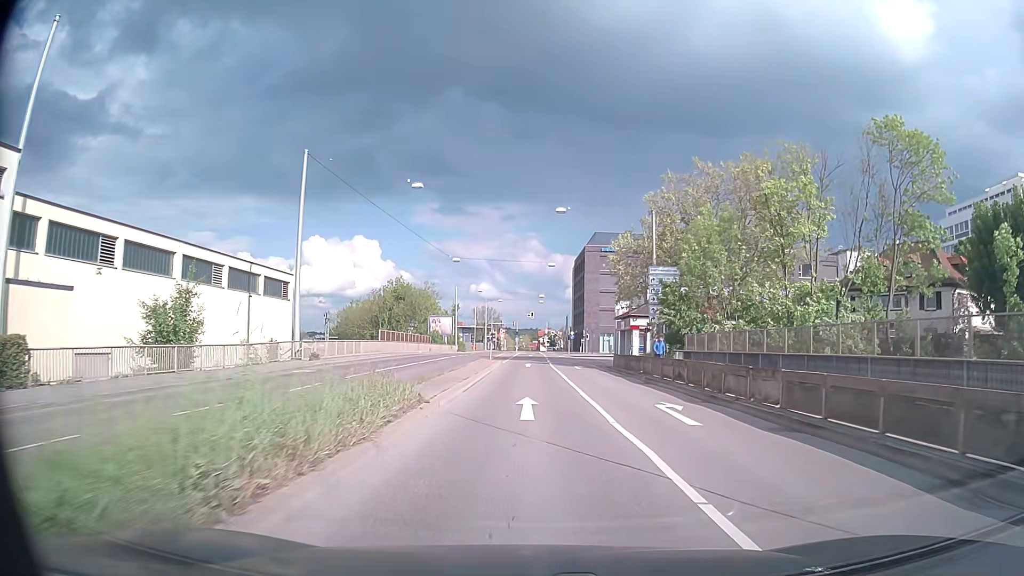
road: secondary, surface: asphalt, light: Day
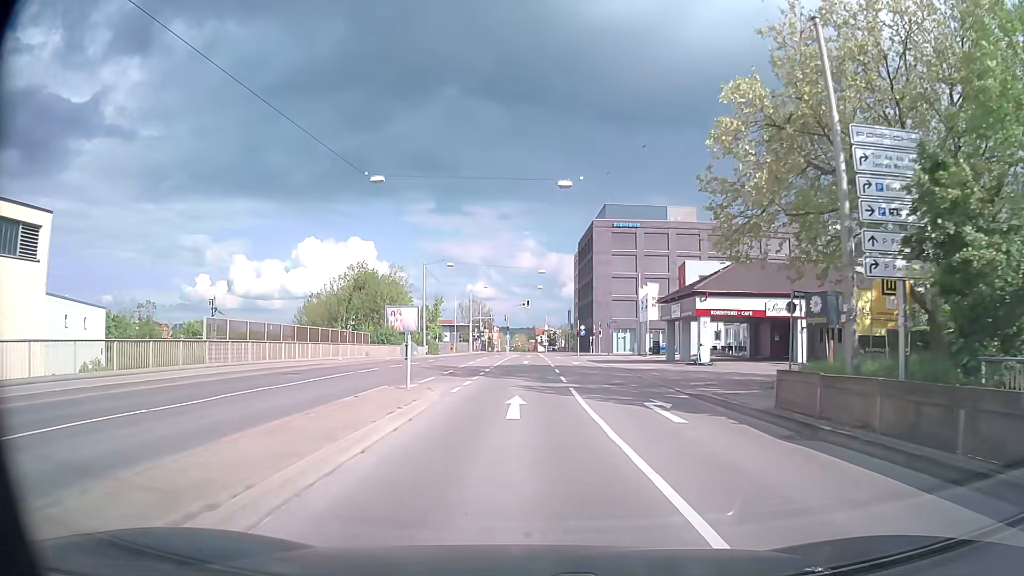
(+0.1, +28.1) m; 0°
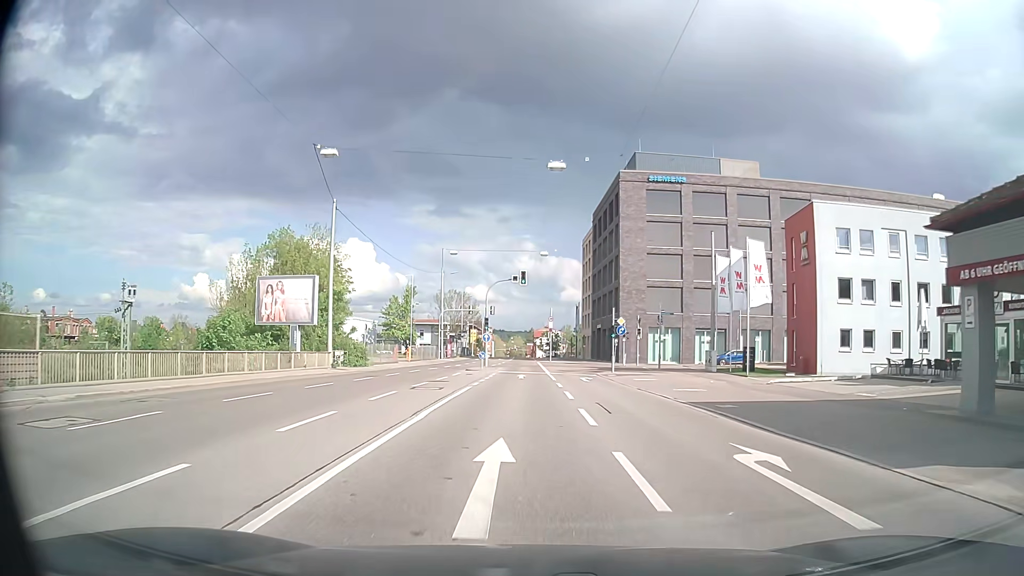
(0.0, +35.4) m; 0°
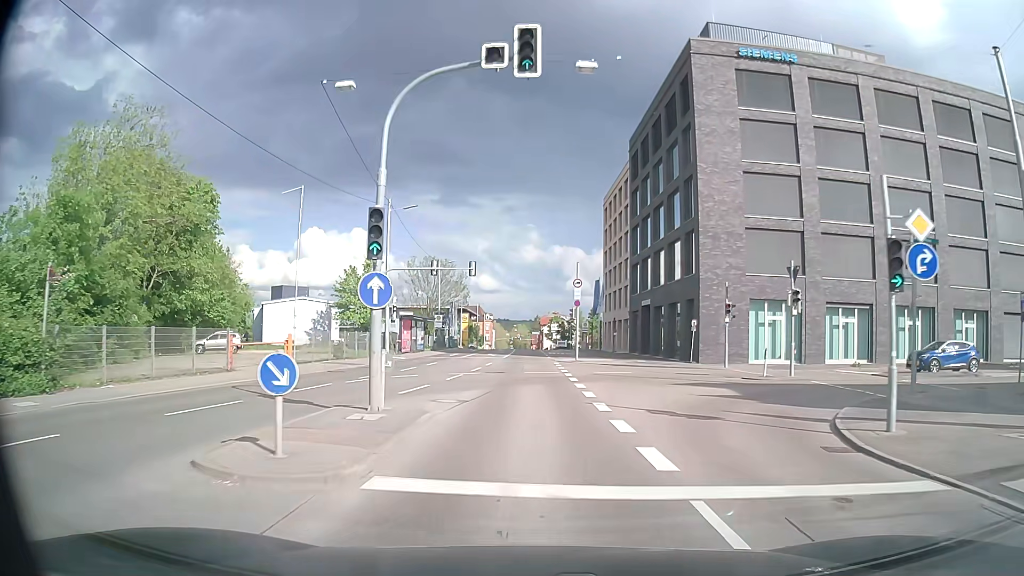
(-0.4, +34.0) m; -1°
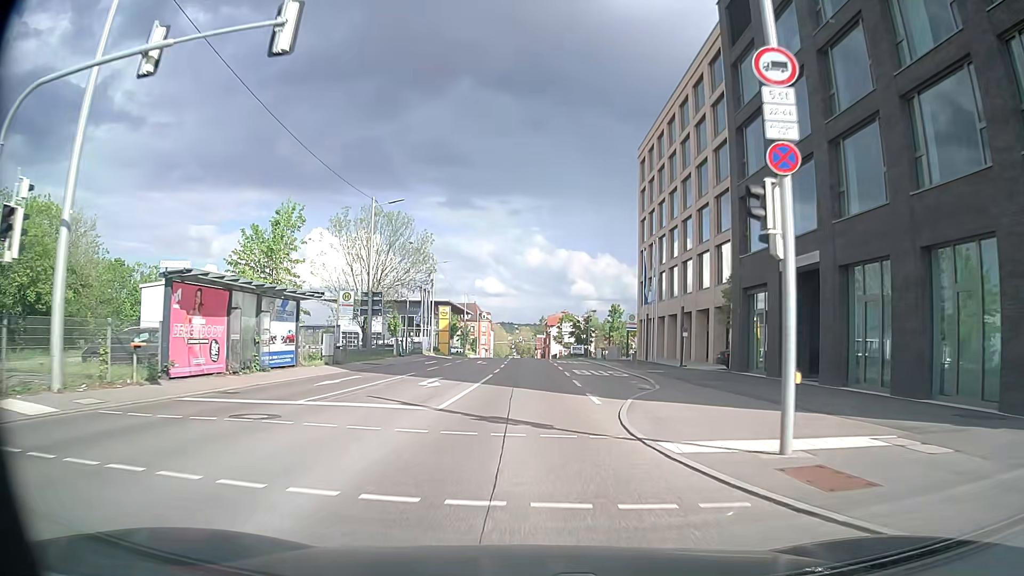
(0.0, +34.9) m; -1°
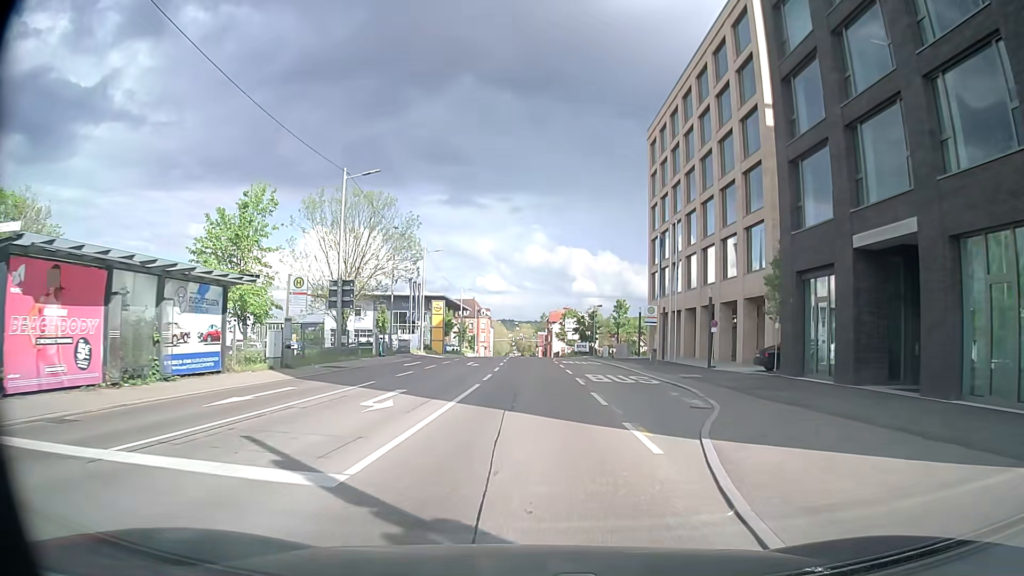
(+0.1, +7.0) m; +2°
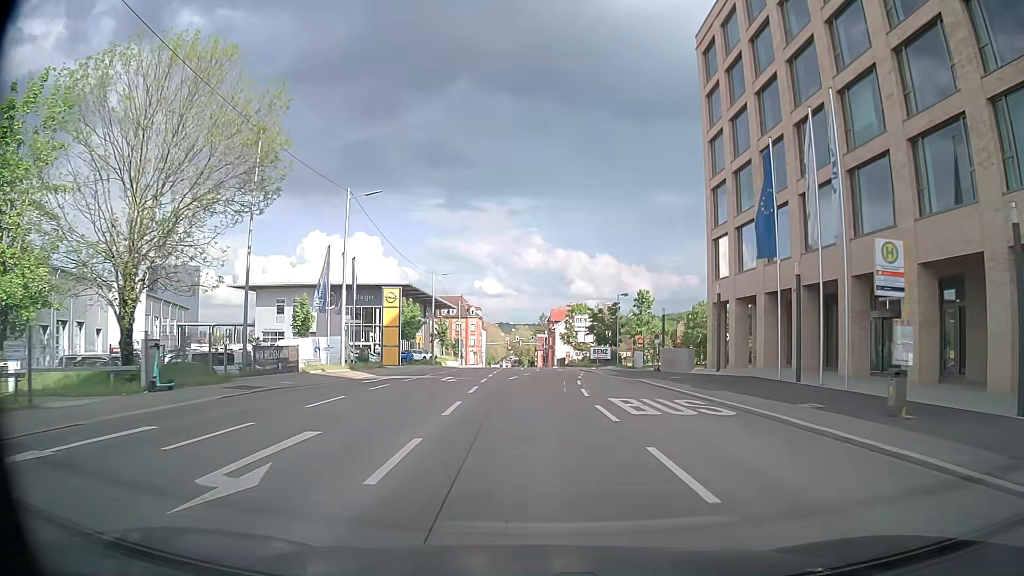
(-0.9, +27.0) m; -2°
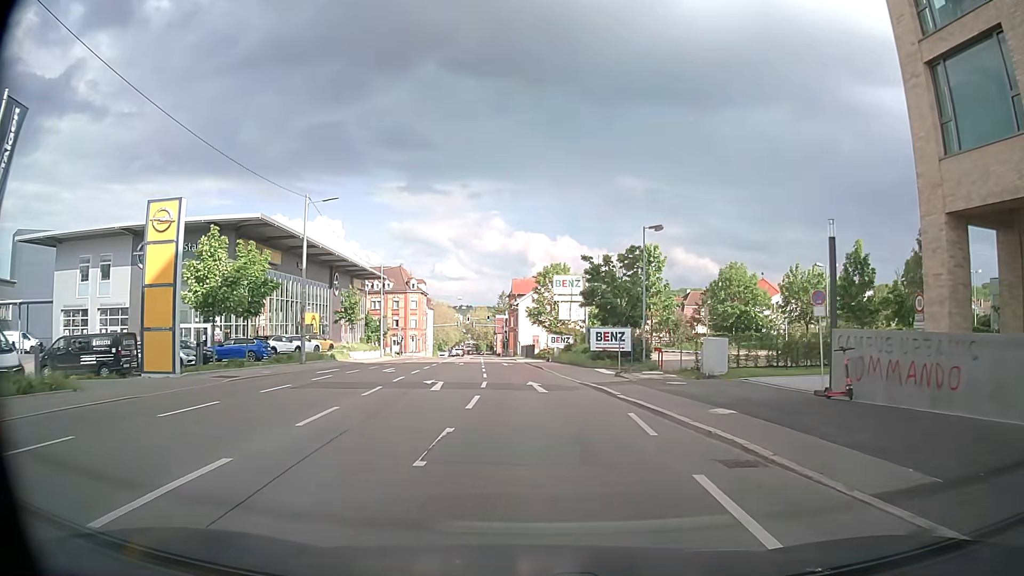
(+0.3, +32.7) m; +3°
(0, +10) (0, +20) (-1, +30) (-1, +40) (-2, +50) (-2, +60) (-3, +70) (-4, +80) (-5, +90) (-6, +100) m
